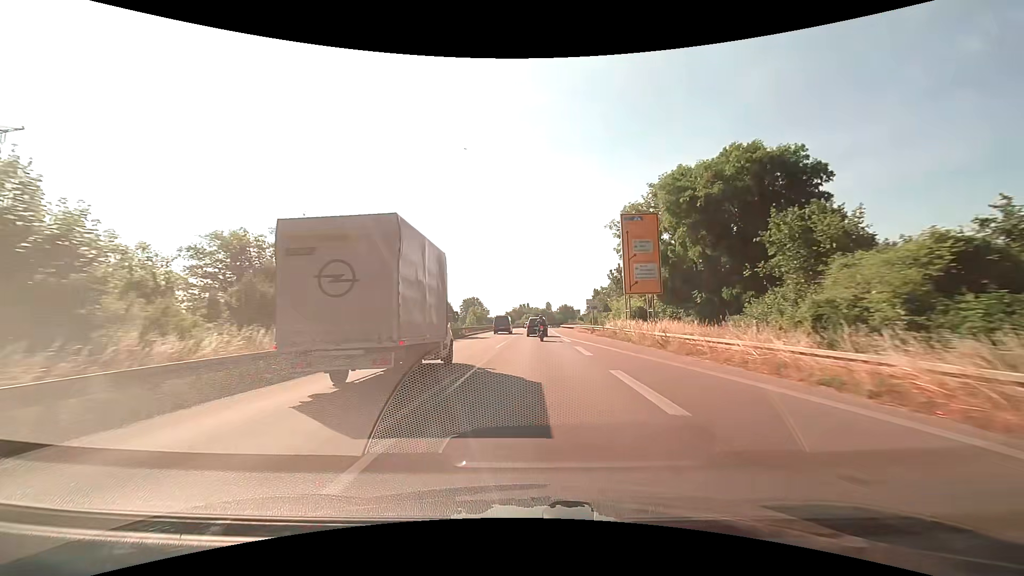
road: trunk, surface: asphalt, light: Day
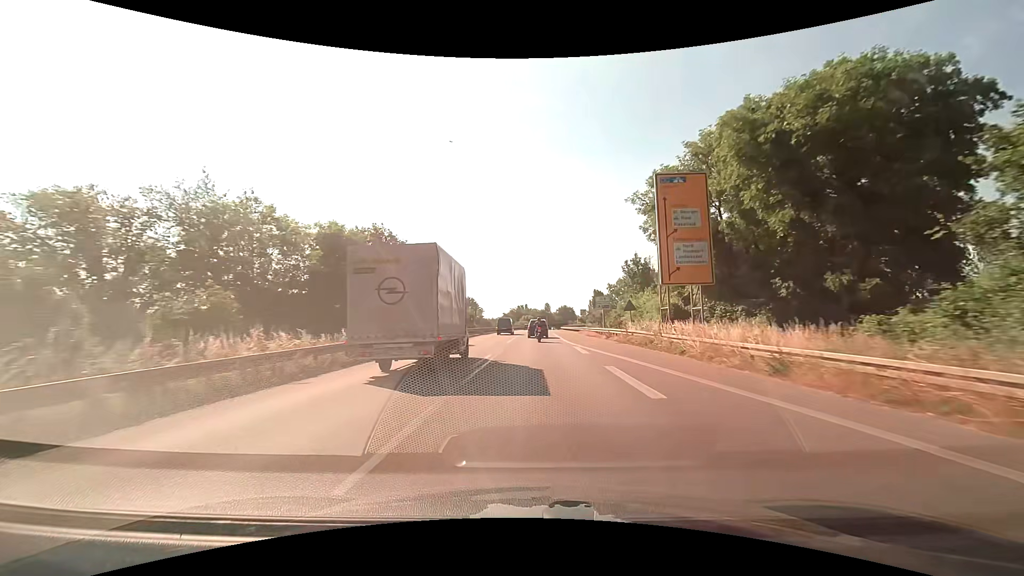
(0.0, +10.4) m; 0°
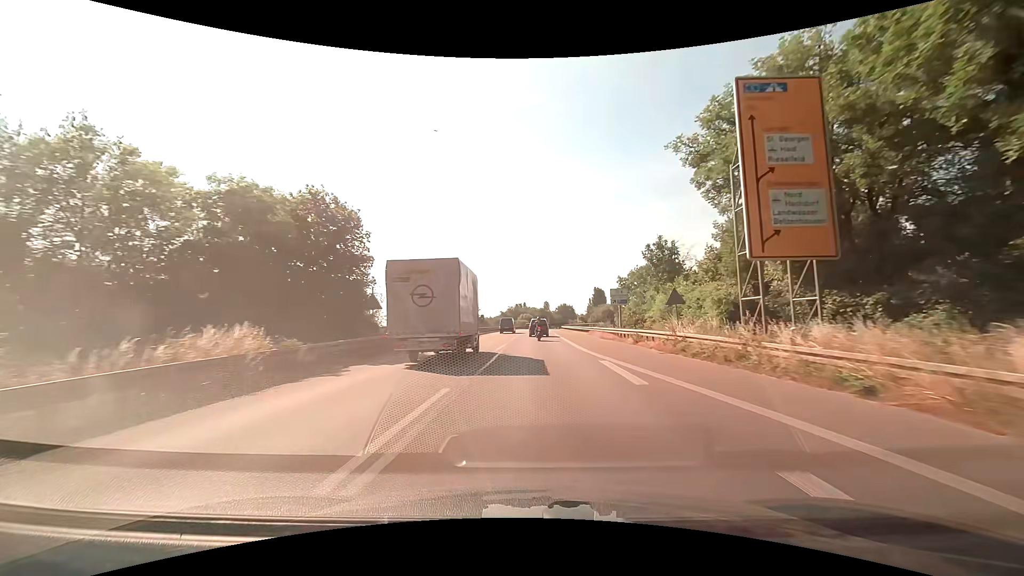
(0.0, +10.4) m; 0°
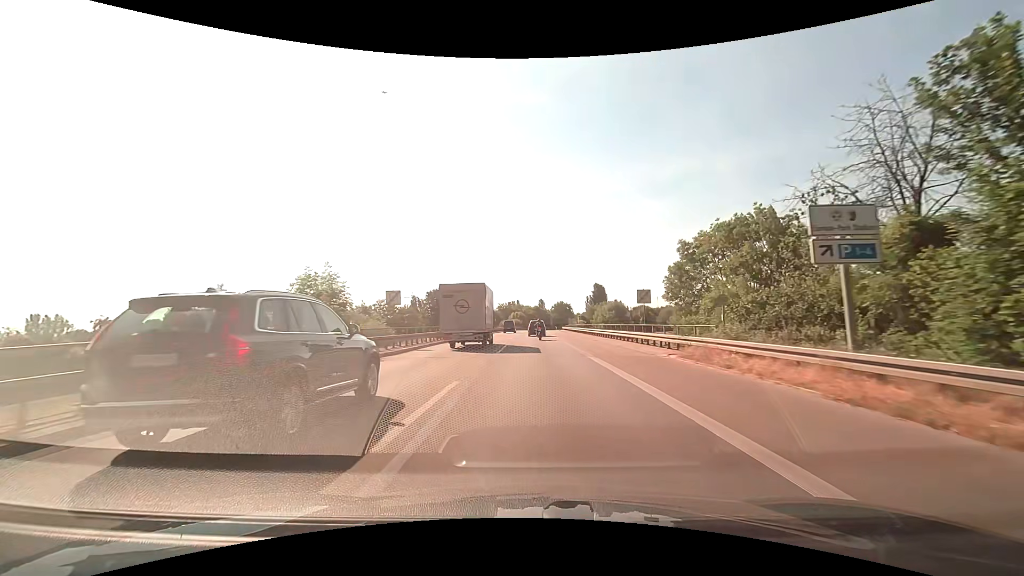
(+0.2, +31.1) m; +1°
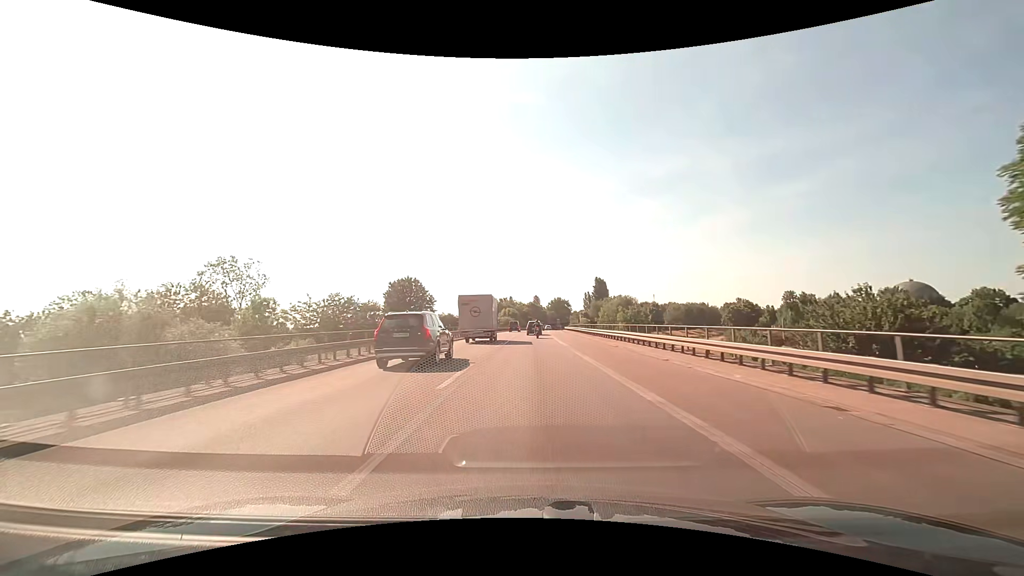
(+0.1, +31.0) m; +1°
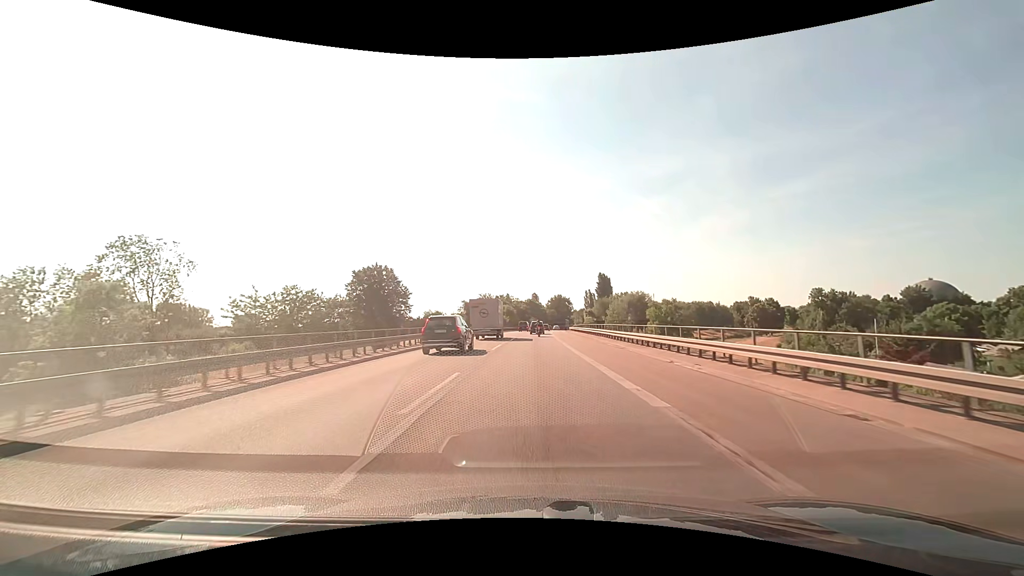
(0.0, +20.8) m; 0°
